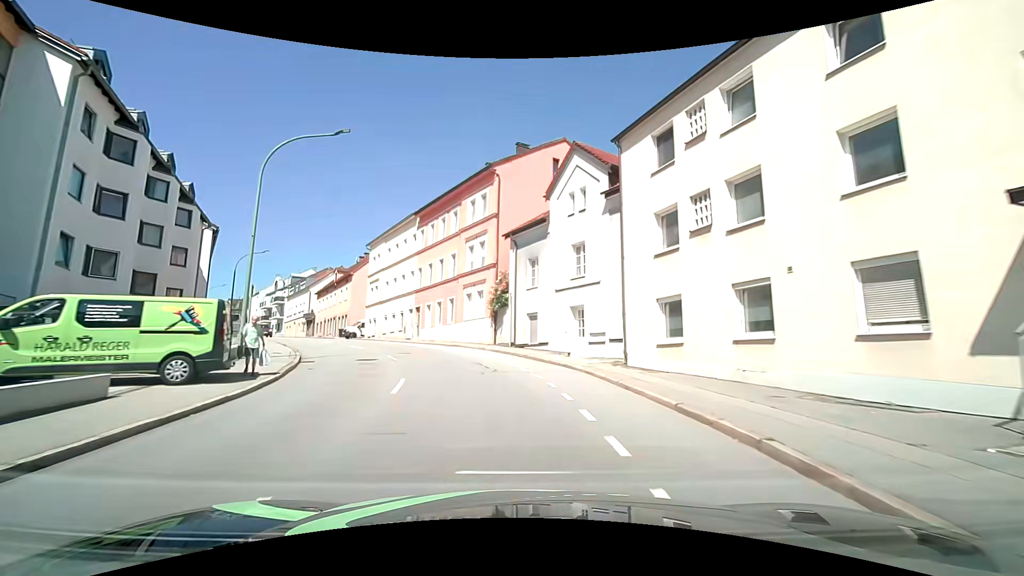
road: tertiary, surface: asphalt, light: Day
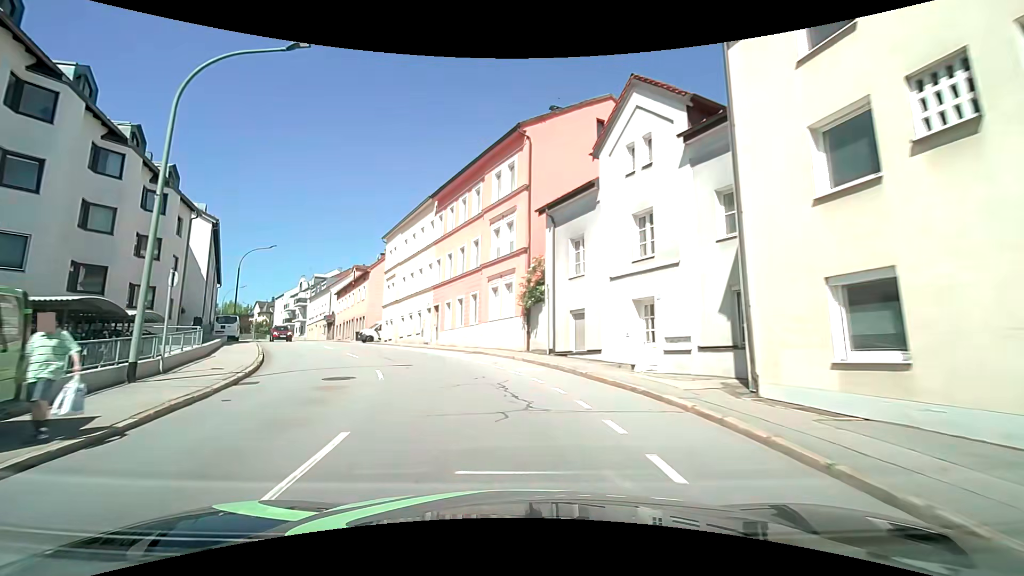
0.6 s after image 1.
(-0.1, +6.7) m; -3°
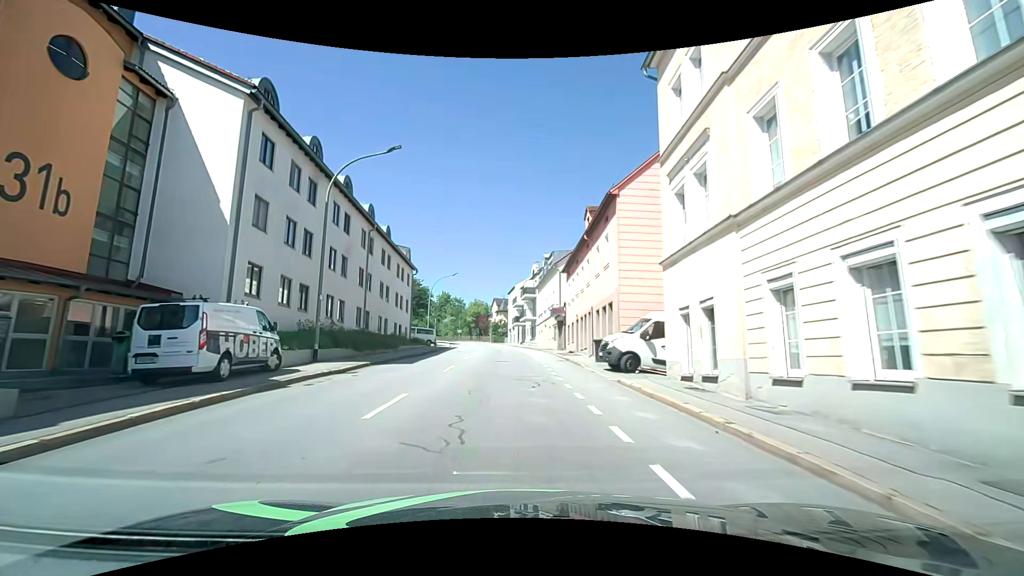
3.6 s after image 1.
(-9.1, +31.8) m; -29°
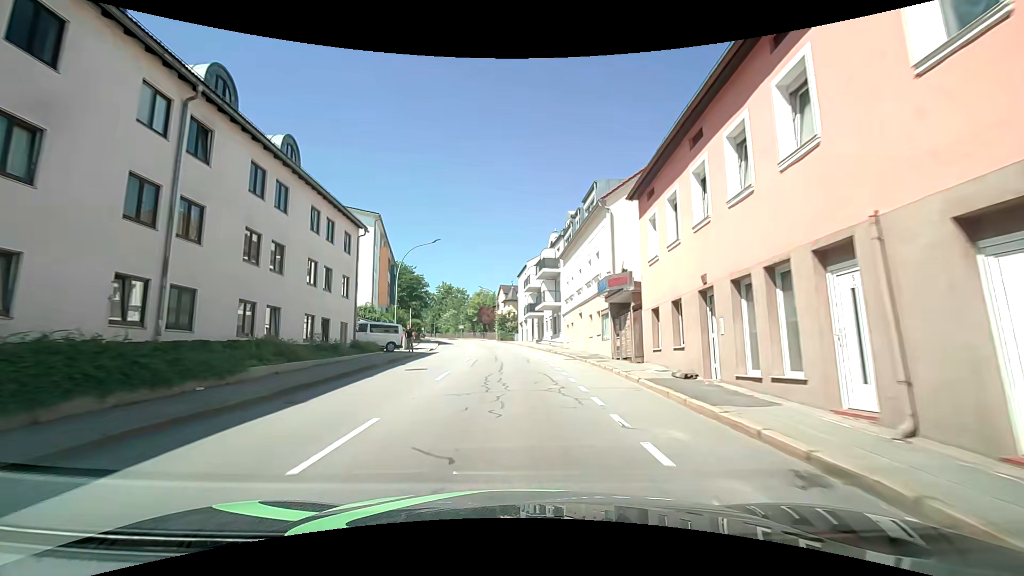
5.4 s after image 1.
(-0.5, +21.2) m; -2°
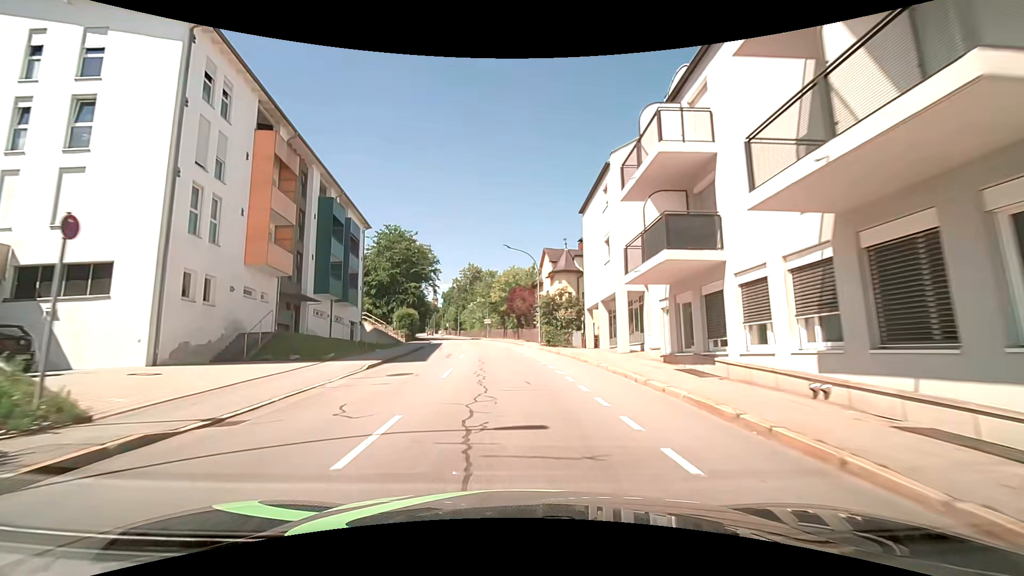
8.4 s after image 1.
(-0.6, +36.3) m; -4°
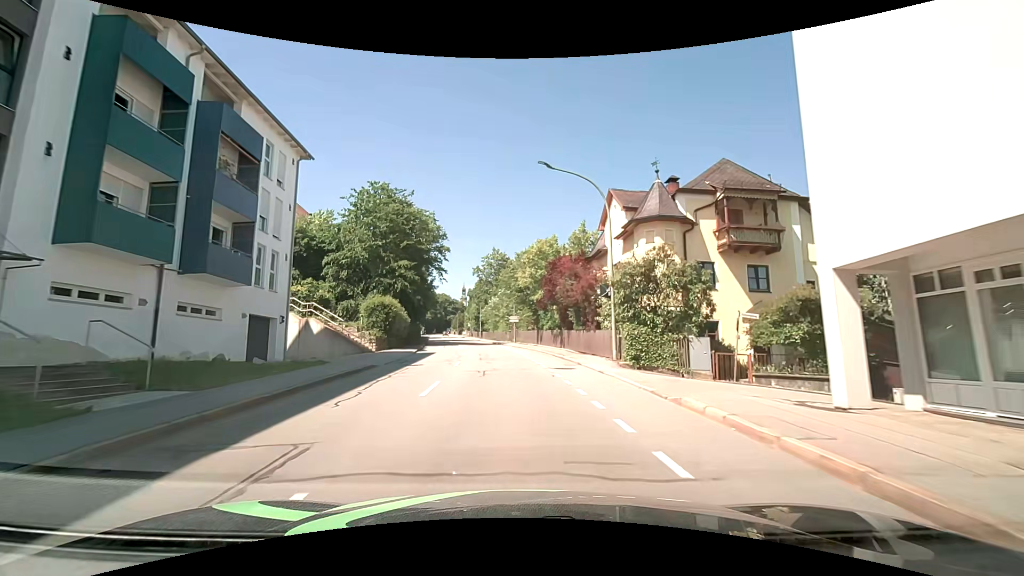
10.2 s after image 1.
(-0.7, +22.0) m; -3°
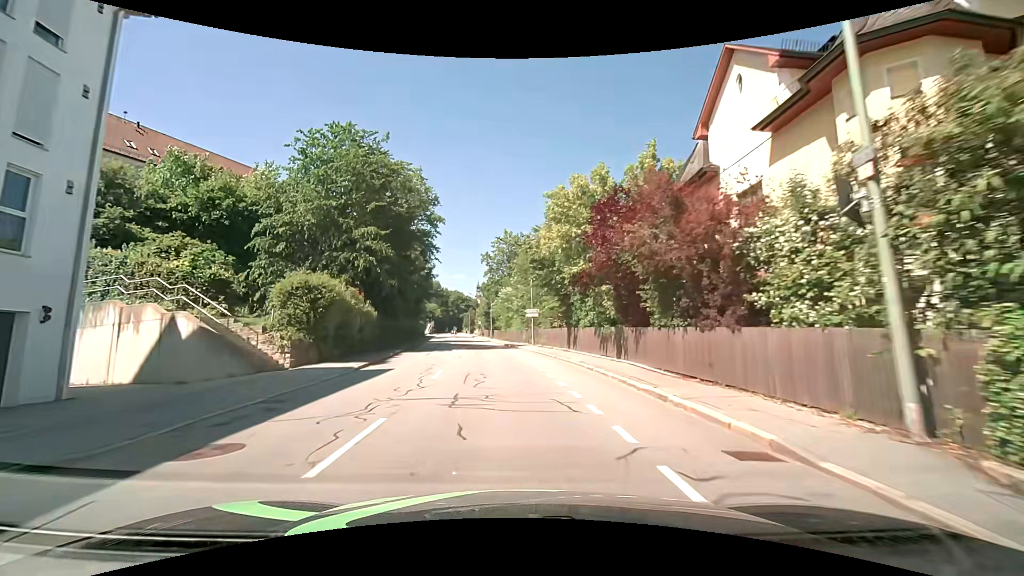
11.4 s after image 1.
(-0.3, +14.7) m; -2°
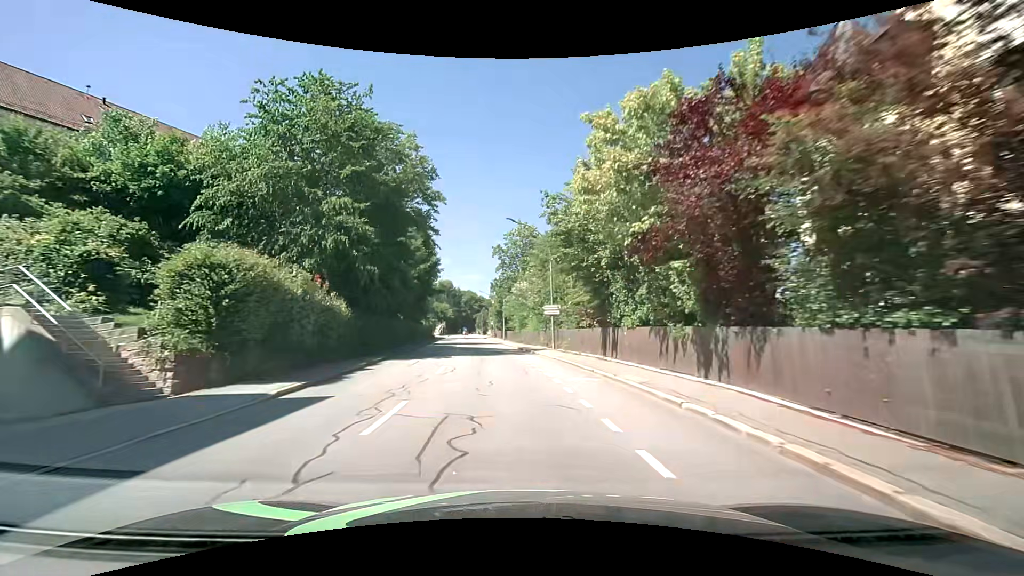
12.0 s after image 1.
(-0.1, +7.4) m; -1°
